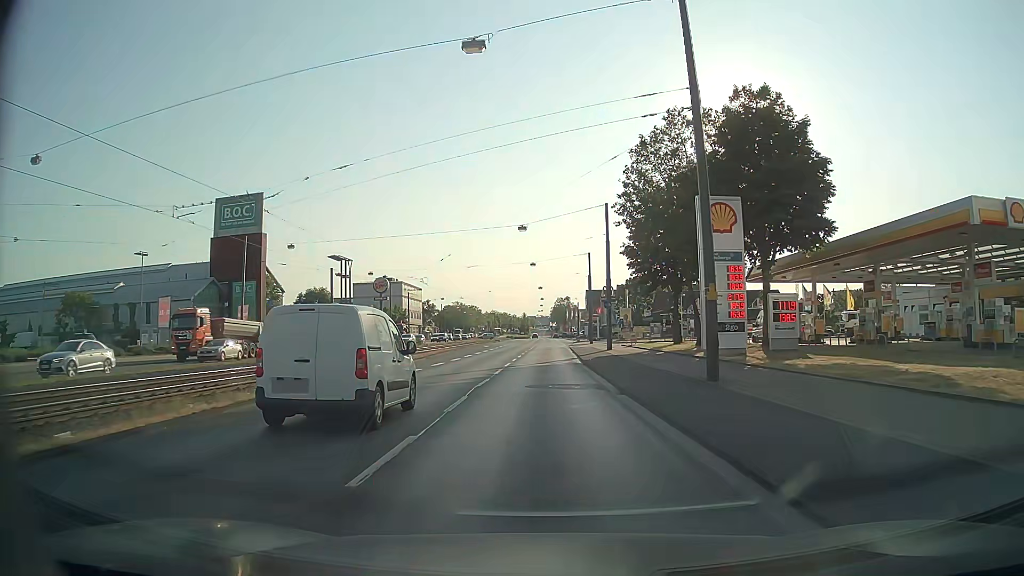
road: primary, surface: asphalt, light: Day
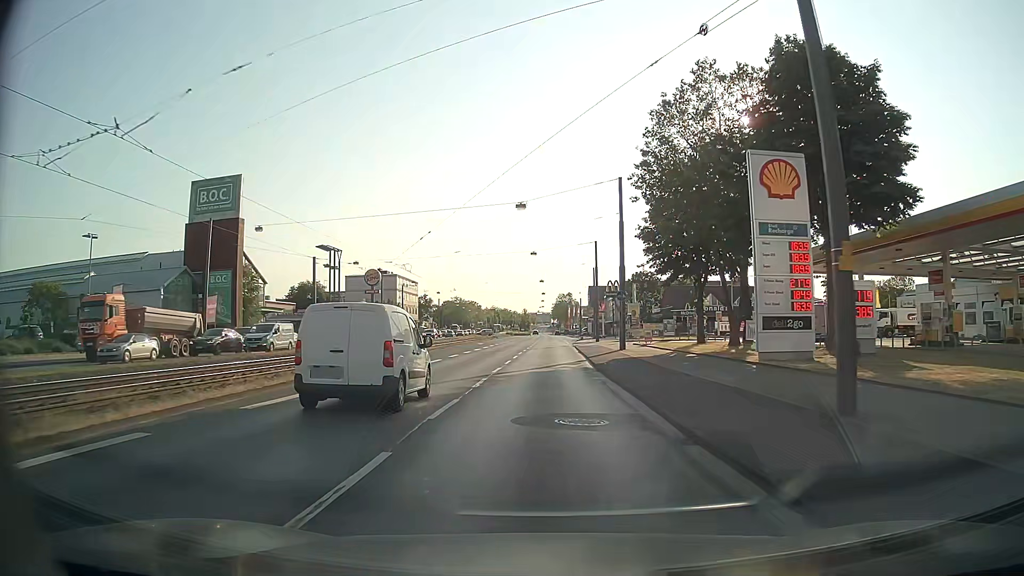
(0.0, +7.6) m; 0°
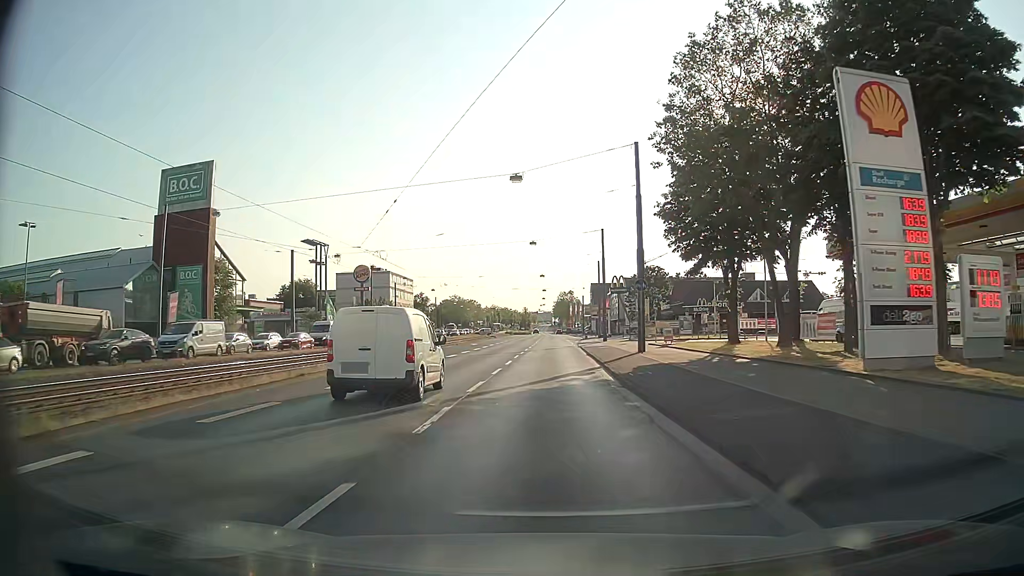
(0.0, +7.7) m; 0°
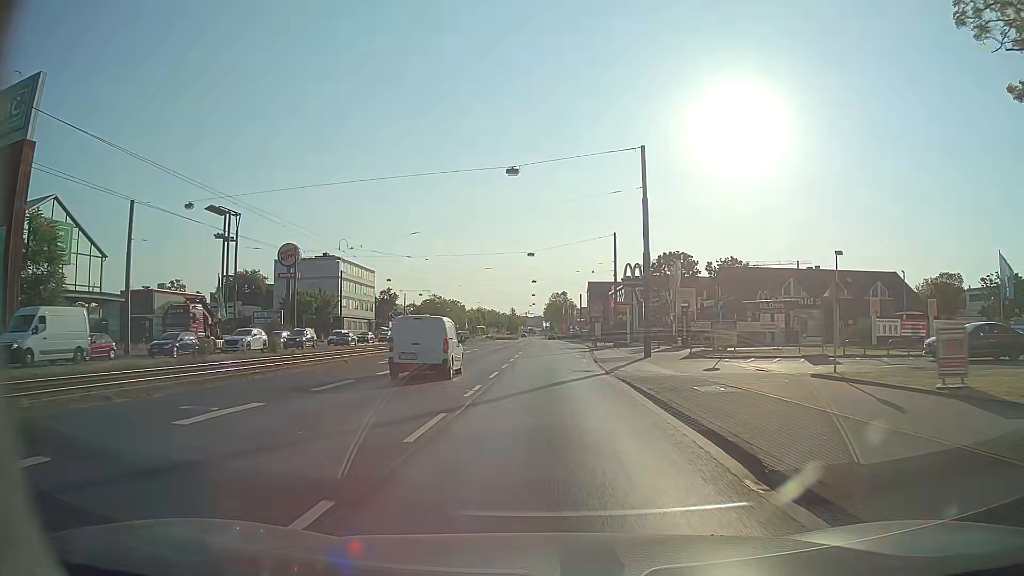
(+0.1, +31.0) m; +1°
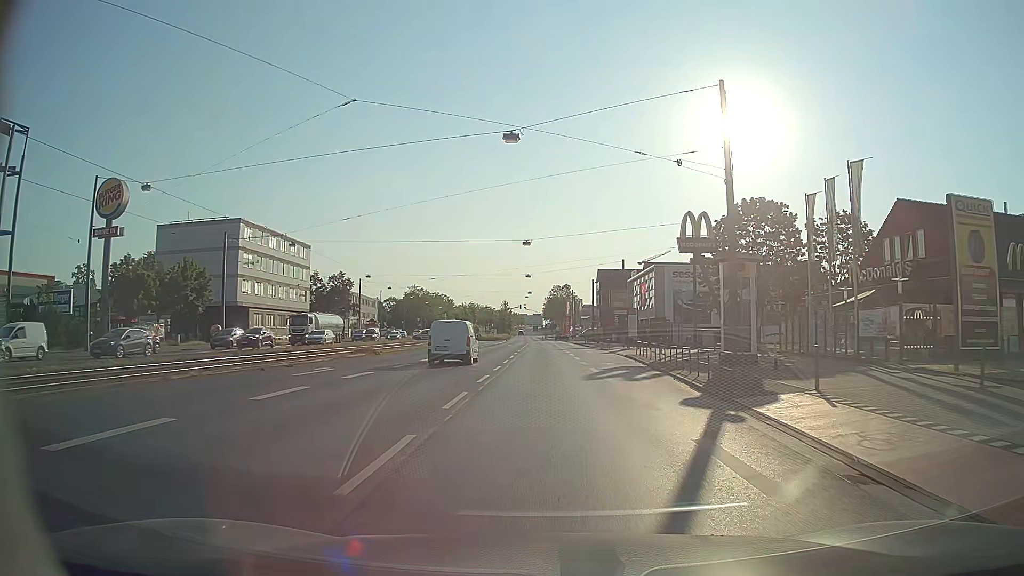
(-0.1, +39.4) m; 0°
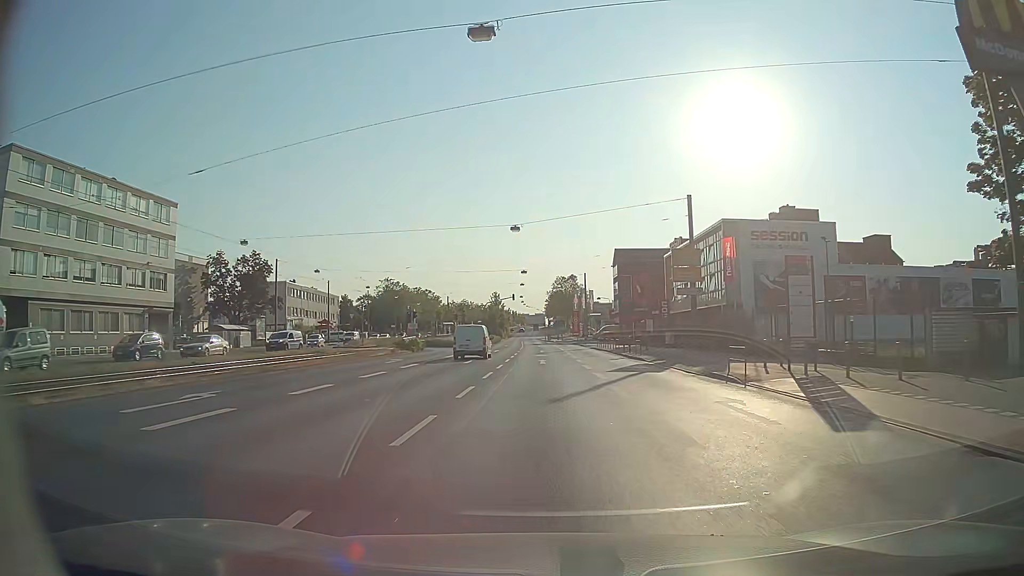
(+0.1, +40.0) m; 0°
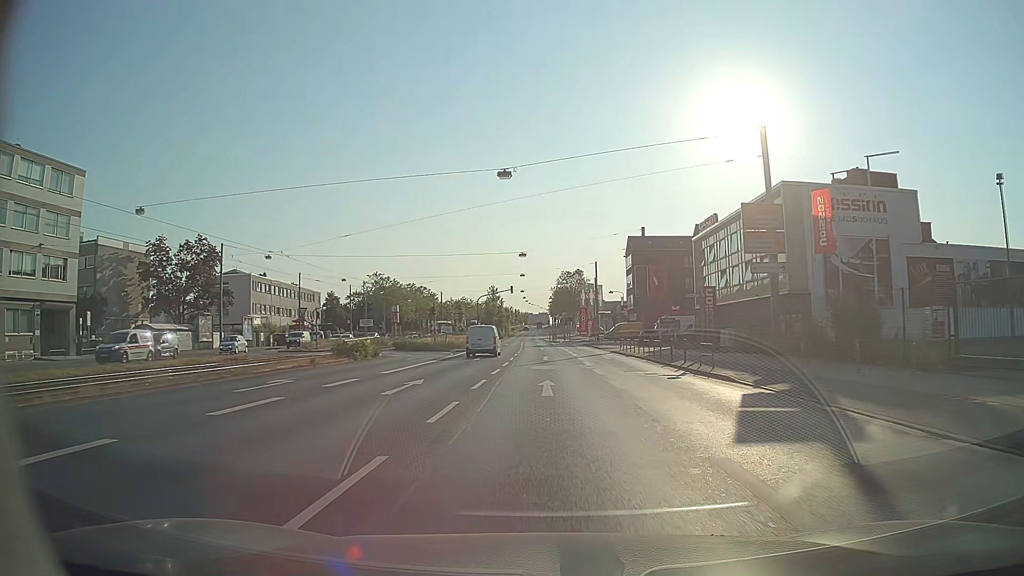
(-0.1, +16.1) m; -1°
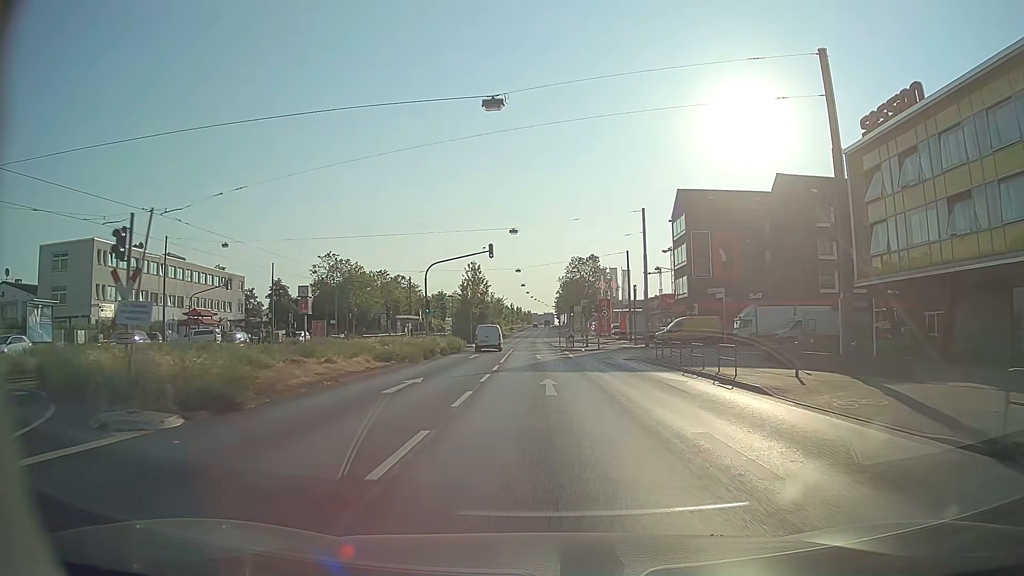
(-0.1, +40.5) m; 0°
(0, +10) (0, +20) (0, +30) (-1, +40) (-1, +50) (-1, +60) (-1, +70) (-2, +80) (-2, +90) (-2, +100) m
